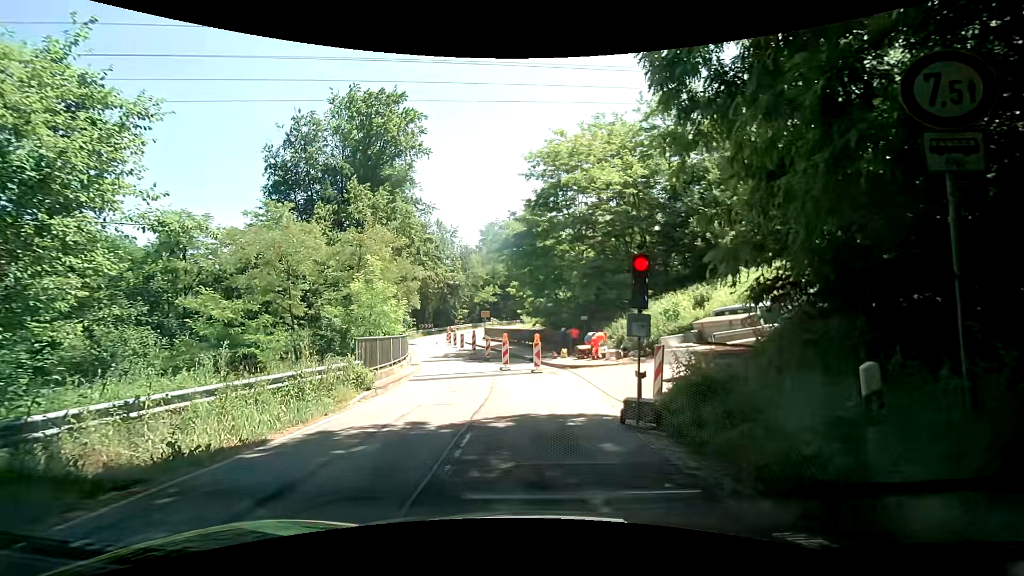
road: tertiary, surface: asphalt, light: Day
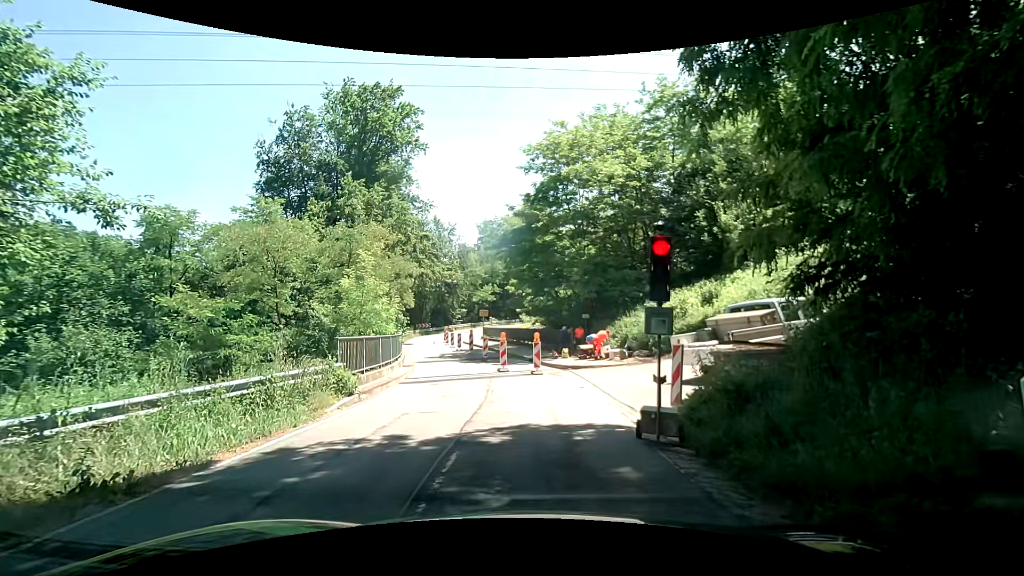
(0.0, +1.2) m; 0°
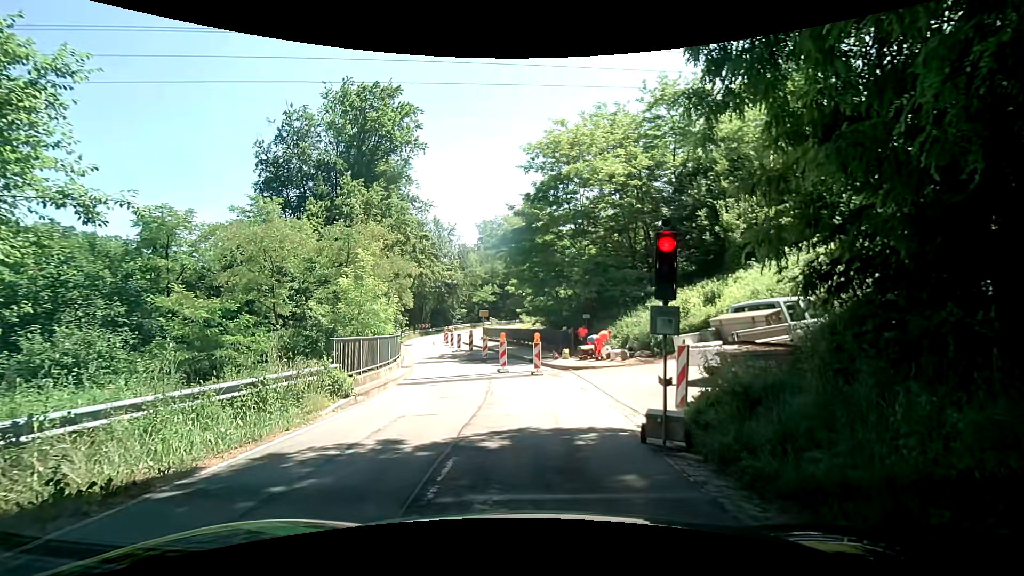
(0.0, +0.3) m; 0°
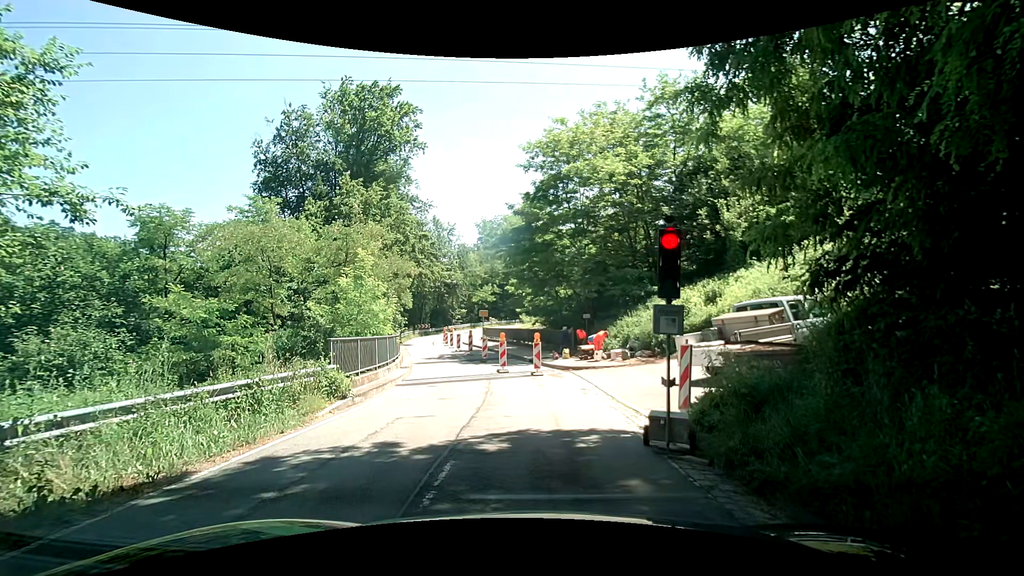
(0.0, +0.2) m; 0°
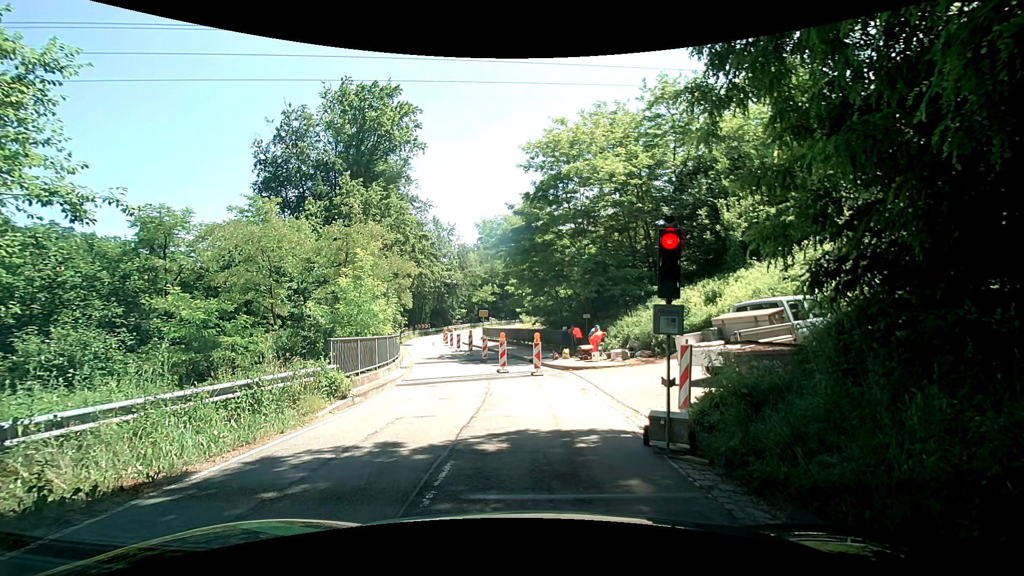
(0.0, 0.0) m; 0°
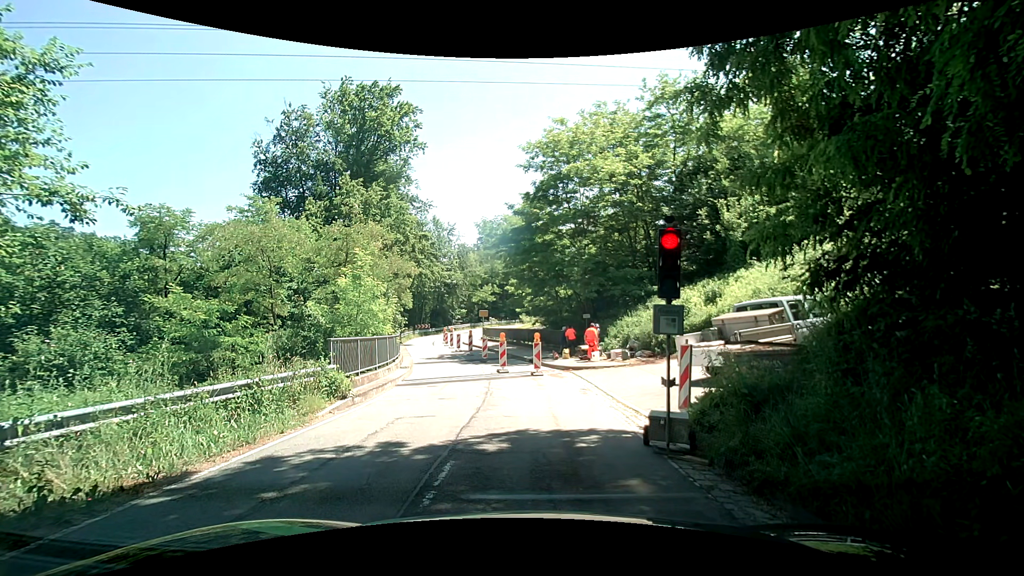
(0.0, 0.0) m; 0°
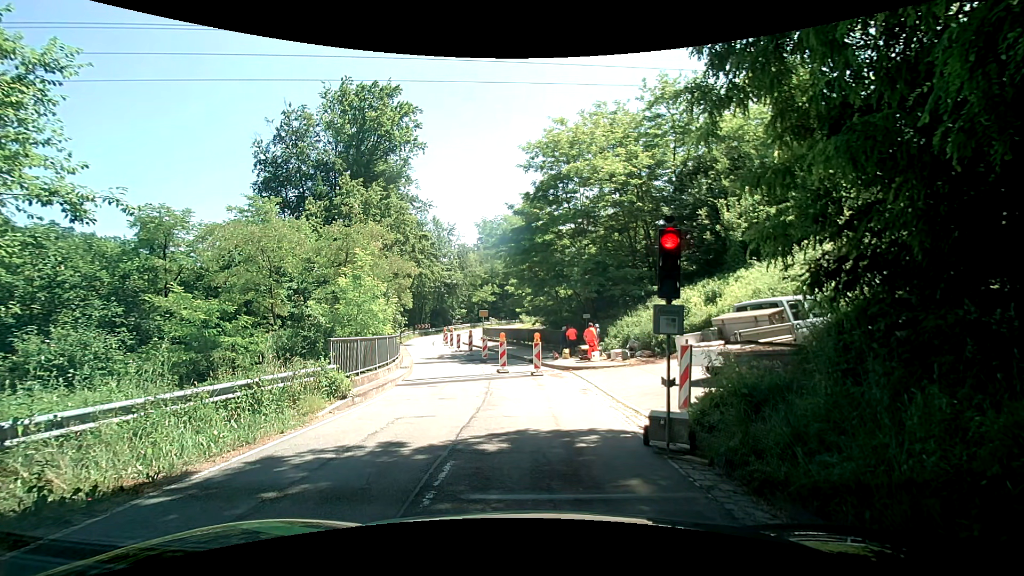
(0.0, 0.0) m; 0°
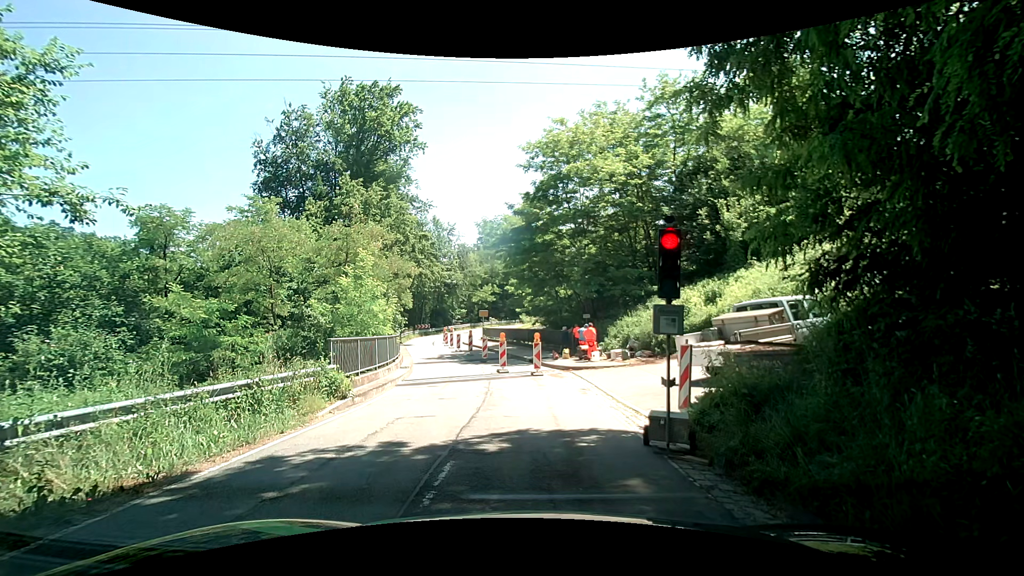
(0.0, 0.0) m; 0°
(0, +10) (-2, +20) (-4, +30) (-6, +39) (-8, +49) (-9, +59) (-7, +69) (-2, +78) (+3, +86) (+8, +95) m
